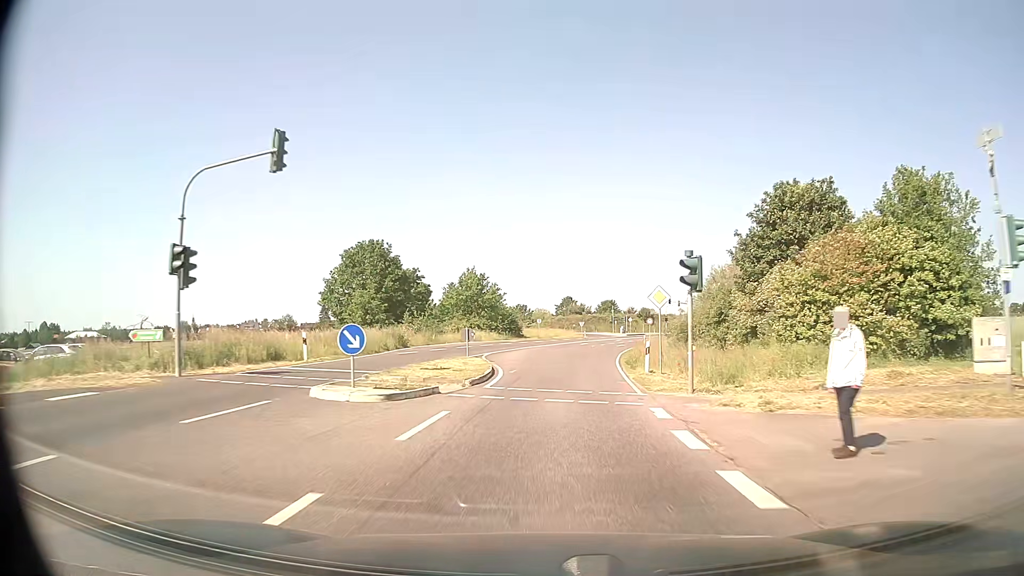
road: secondary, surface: asphalt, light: Day
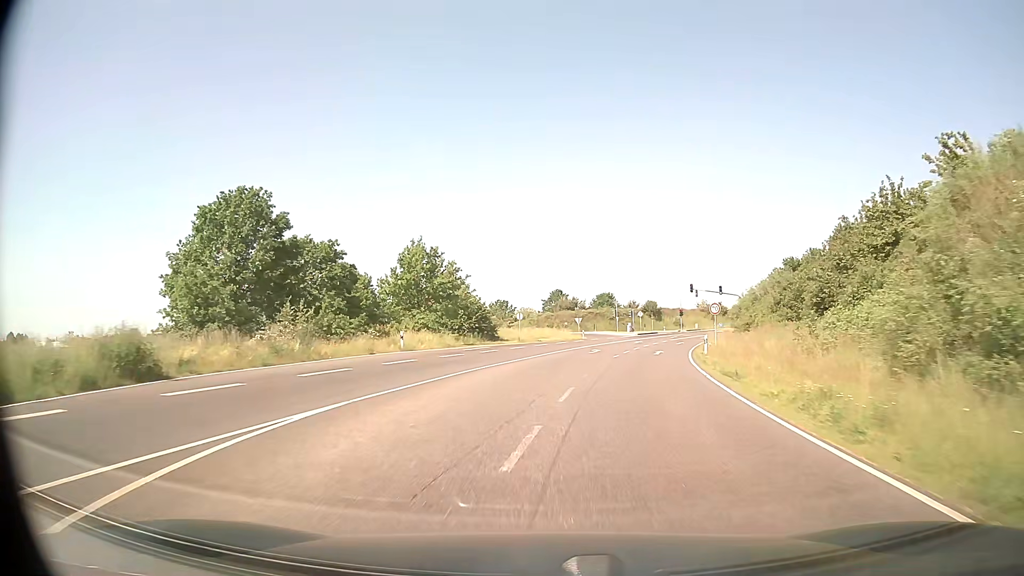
(+0.2, +28.3) m; +1°
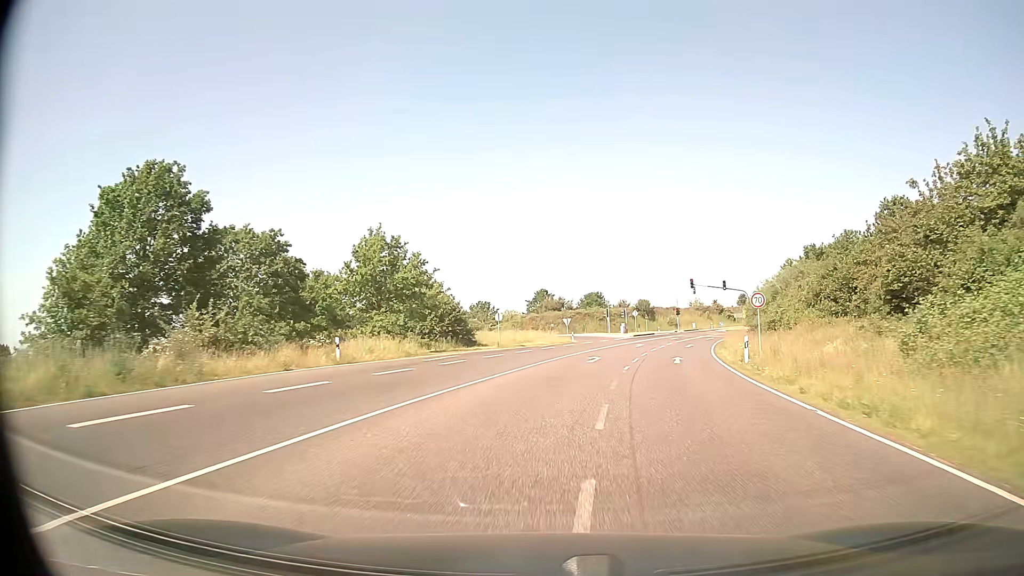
(+0.1, +9.4) m; +1°
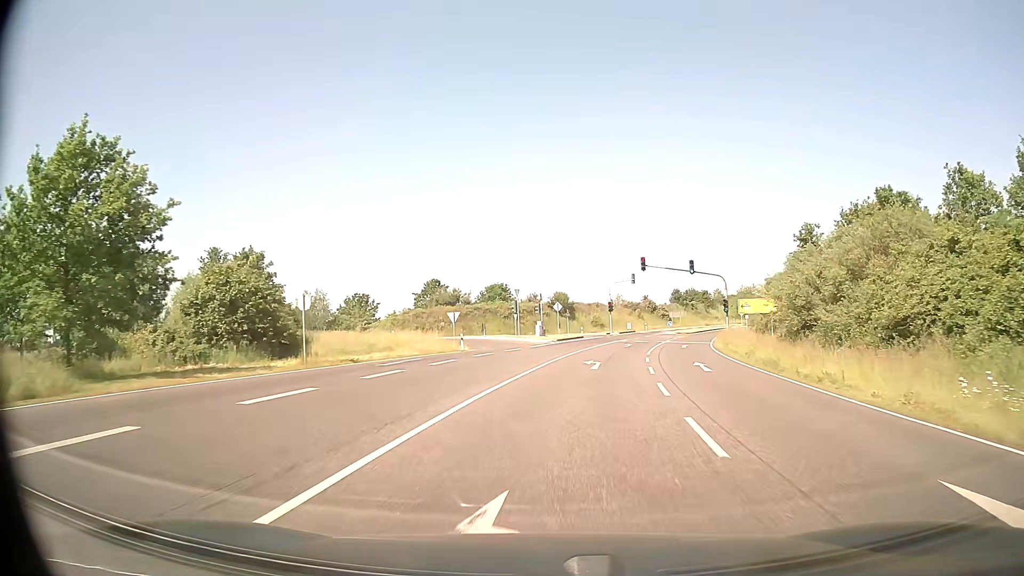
(+1.7, +26.6) m; +8°
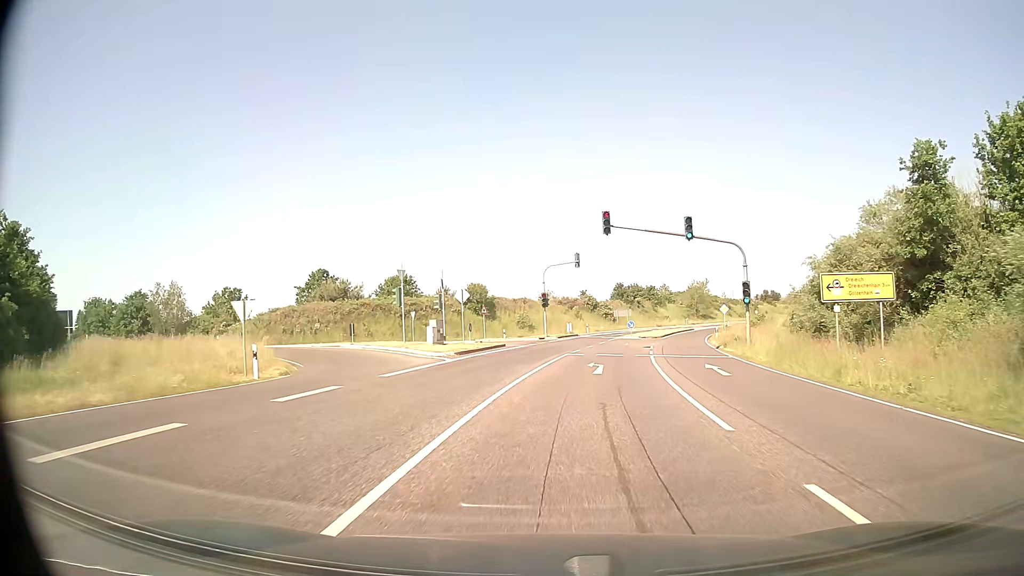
(+1.3, +22.6) m; +7°
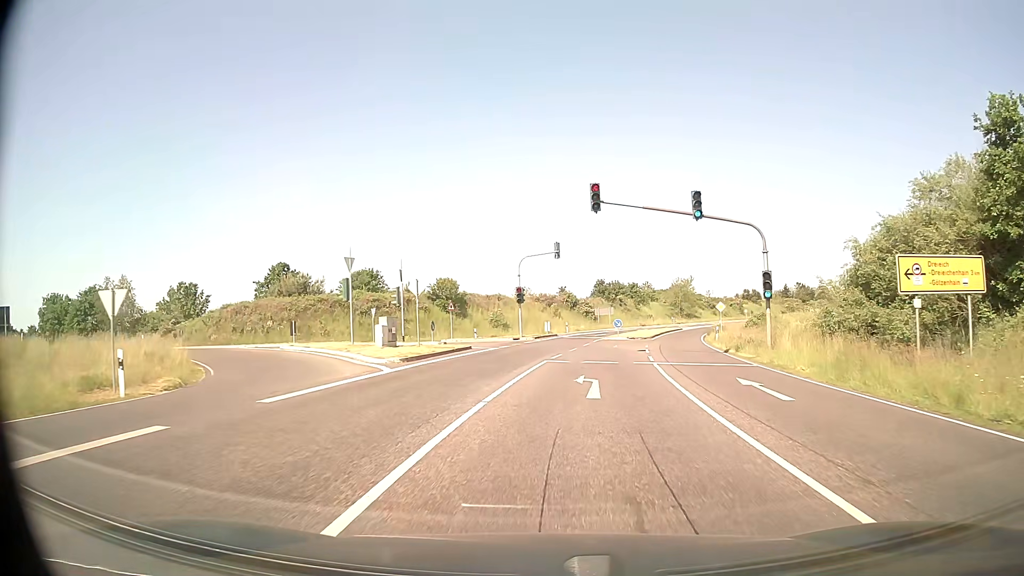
(+0.1, +6.3) m; +2°
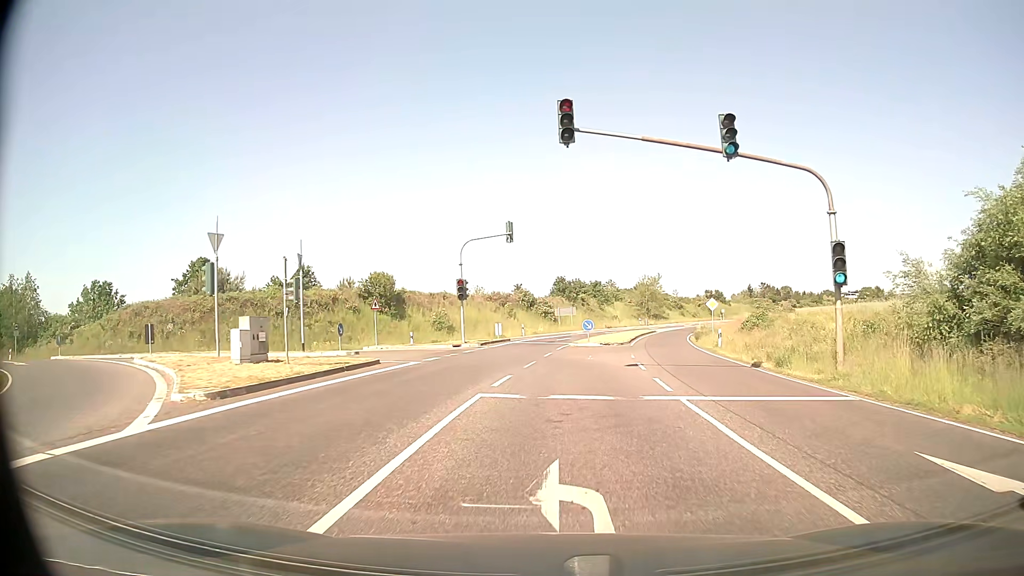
(+0.3, +10.0) m; +4°
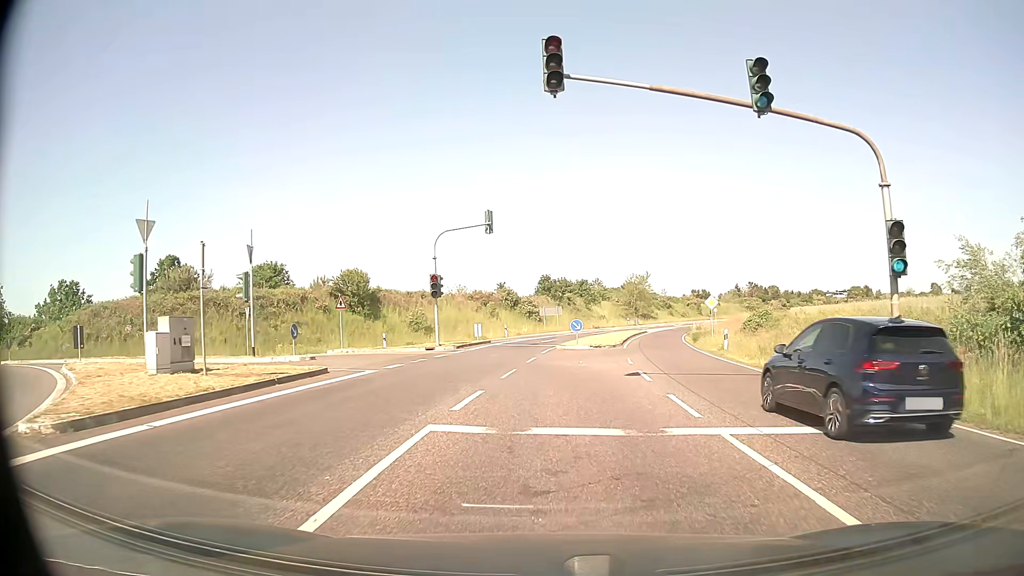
(0.0, +3.6) m; +1°
(0, +10) (-1, +20) (-7, +28) (-16, +31) (-26, +32) (-36, +32) (-46, +34) (-55, +37) (-65, +40) (-74, +45) m
